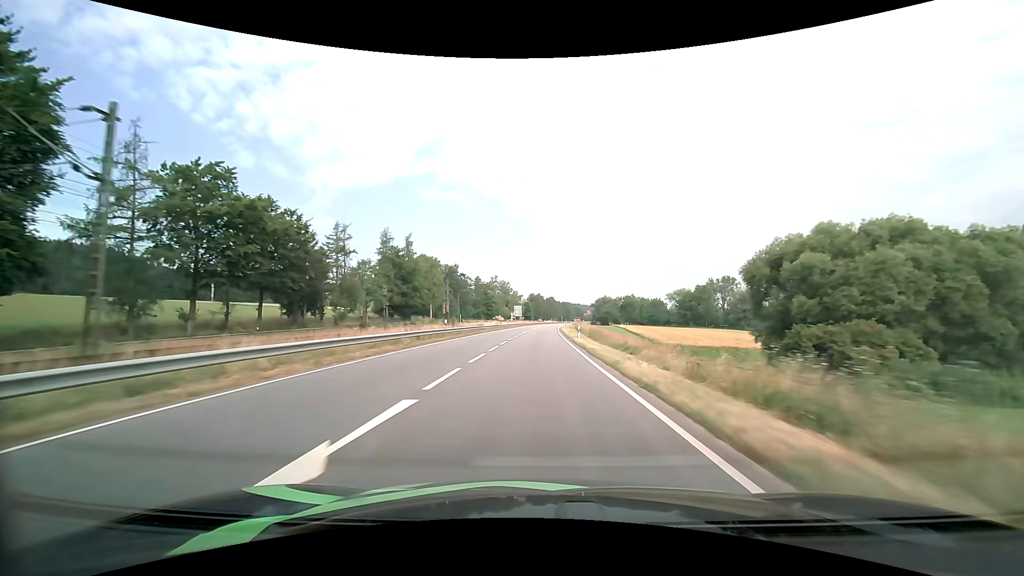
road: primary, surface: asphalt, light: Day
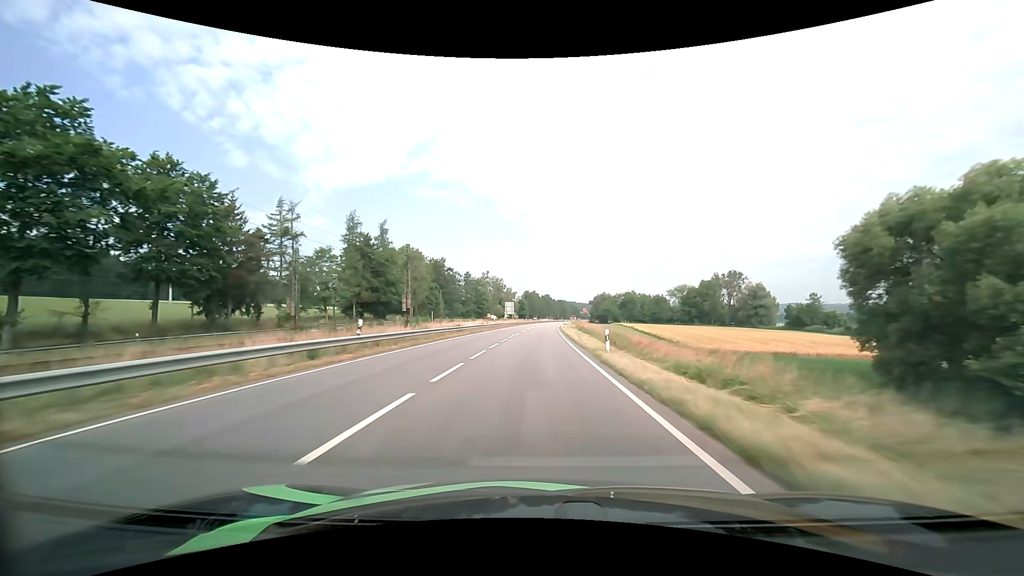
(+0.1, +16.8) m; +1°
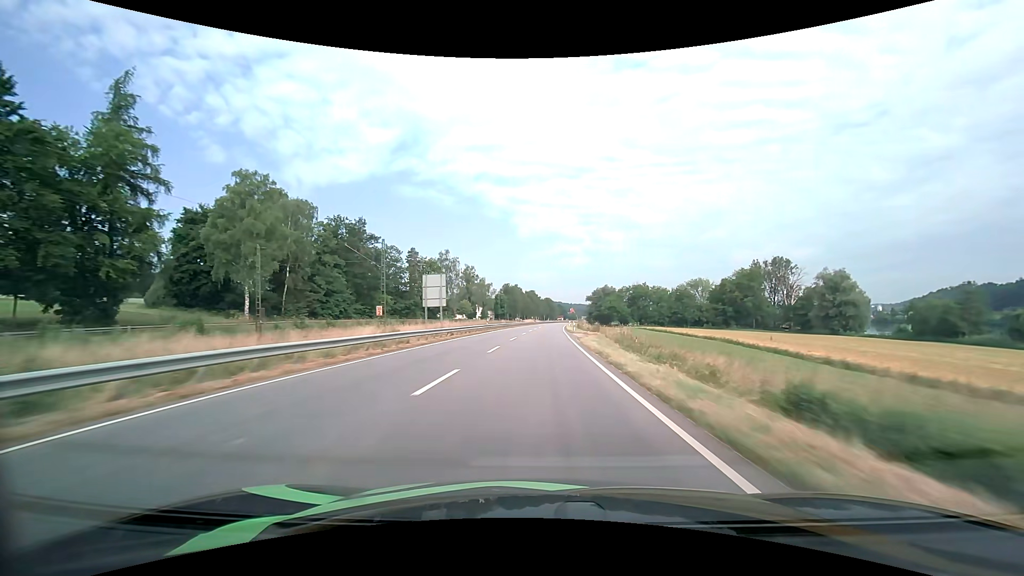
(+0.8, +67.4) m; +2°
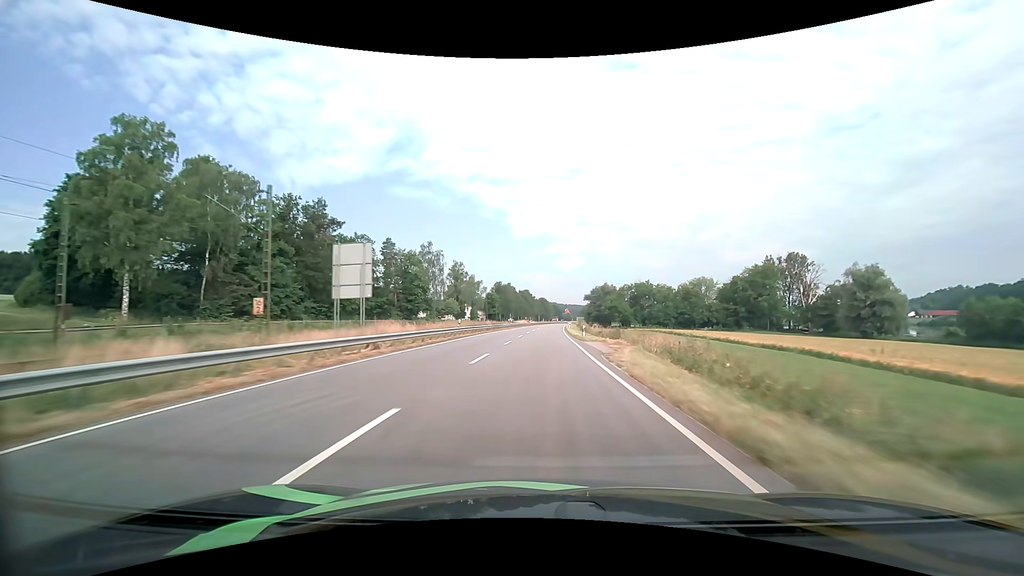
(+0.1, +17.0) m; +1°
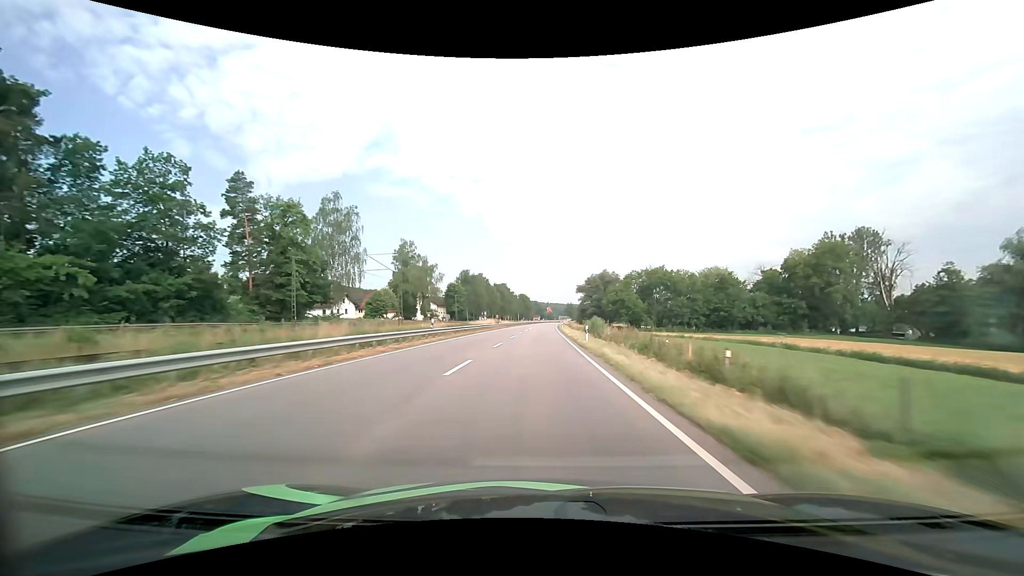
(+1.1, +51.6) m; +2°
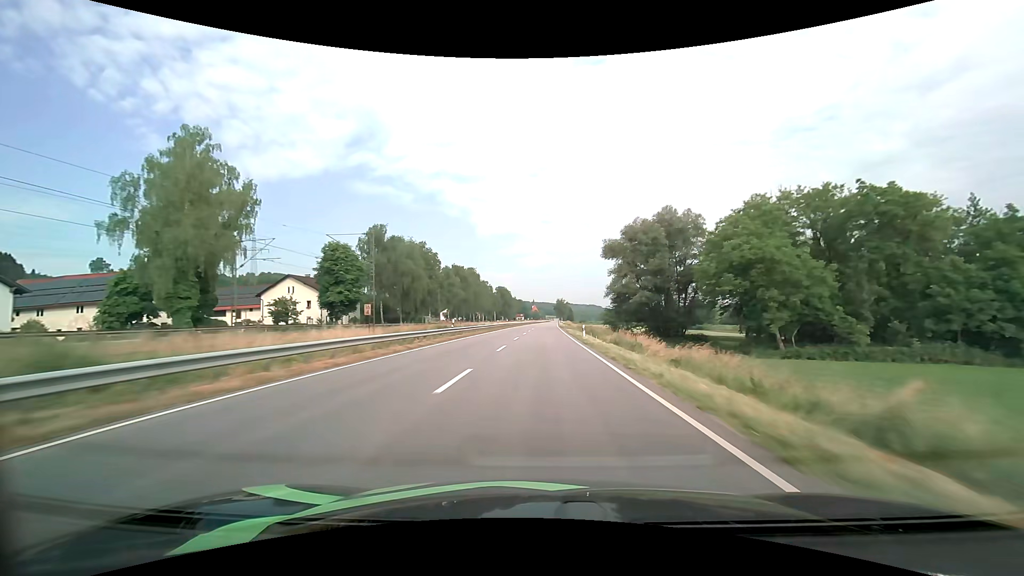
(+1.1, +87.4) m; +2°
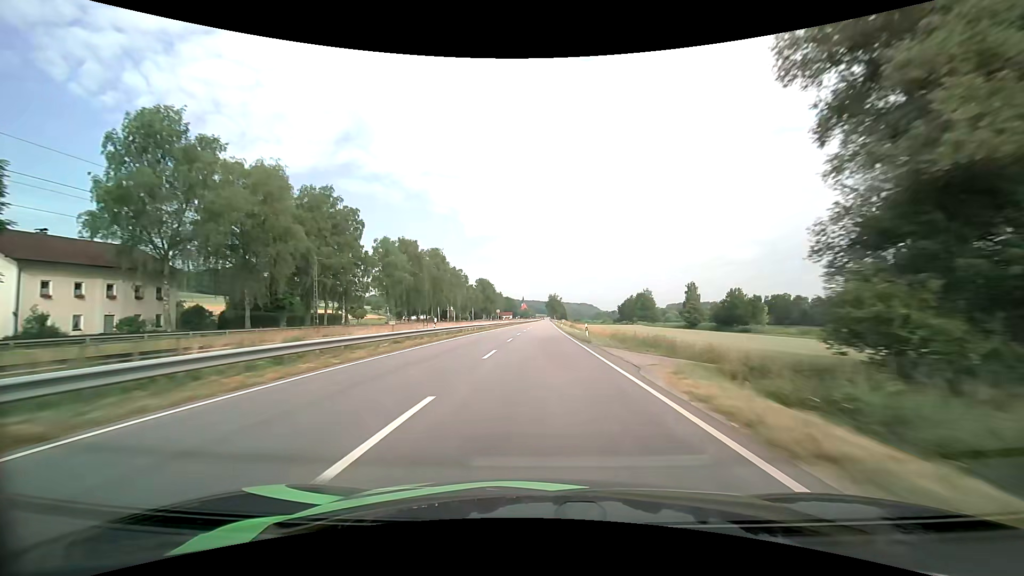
(+0.6, +53.1) m; +1°
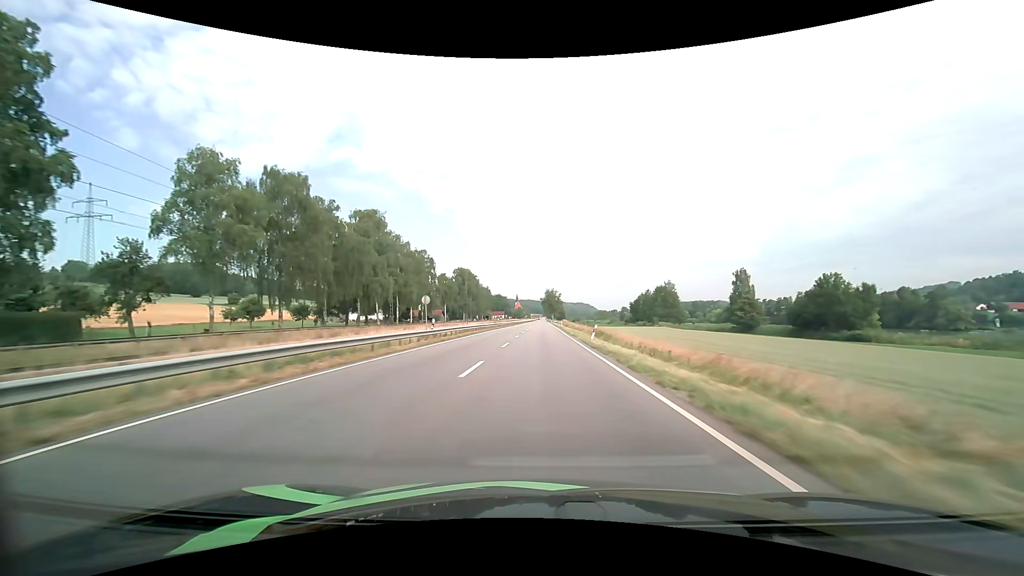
(+0.4, +53.2) m; +1°
(0, +10) (0, +20) (0, +30) (0, +40) (0, +50) (0, +60) (0, +70) (0, +80) (0, +90) (0, +100) m
